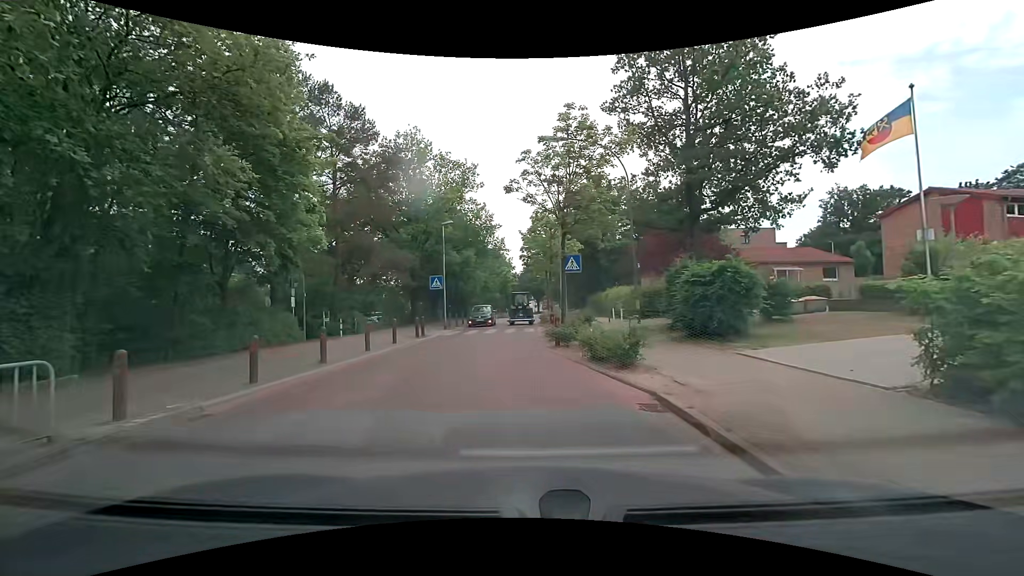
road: residential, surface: asphalt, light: Day
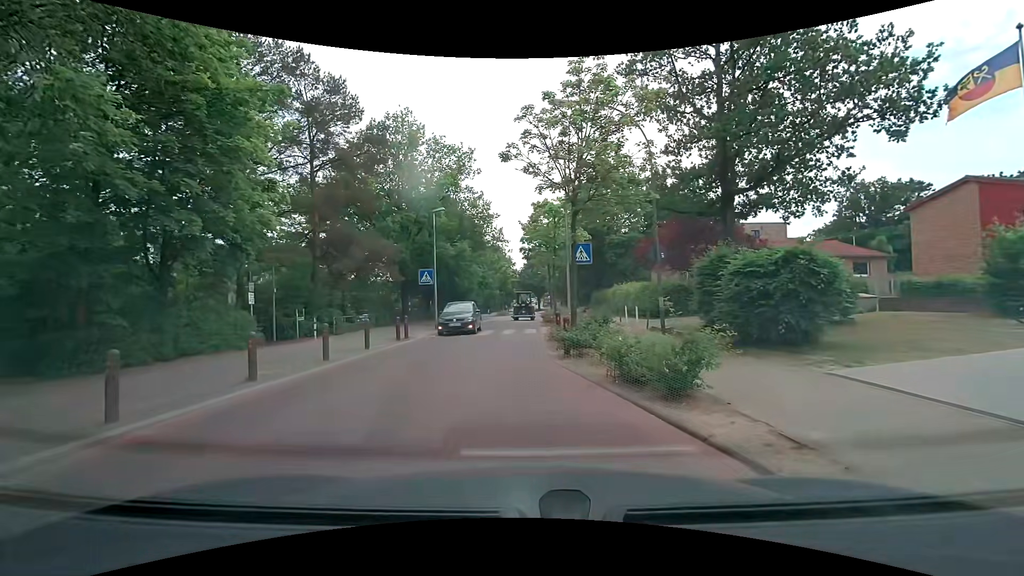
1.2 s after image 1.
(0.0, +3.1) m; 0°
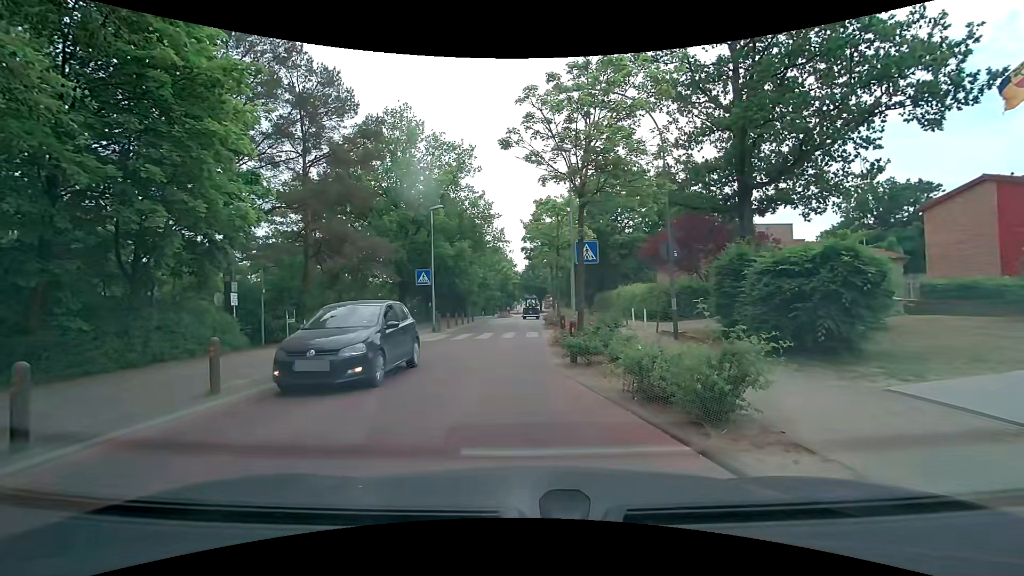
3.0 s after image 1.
(0.0, +1.1) m; 0°
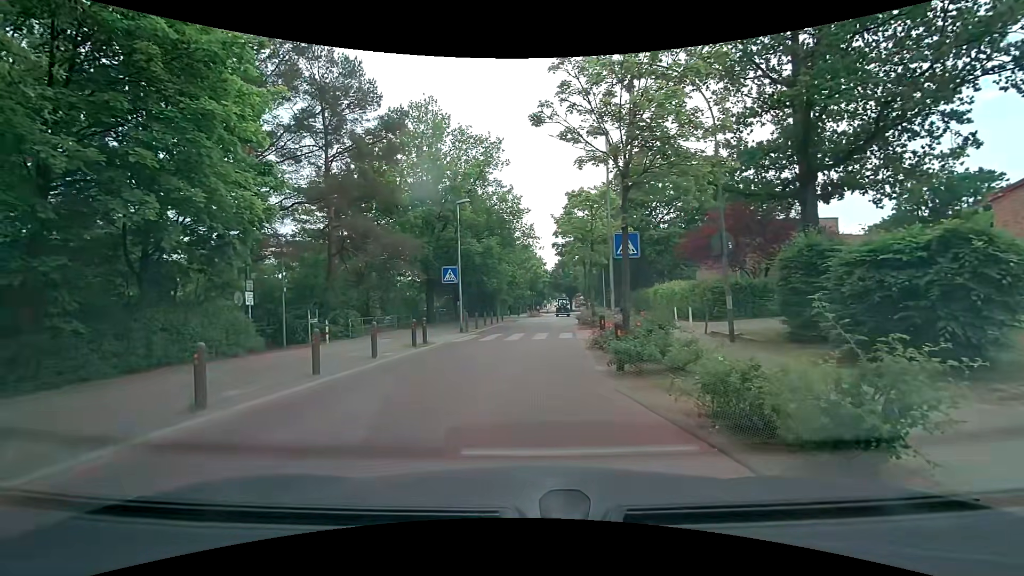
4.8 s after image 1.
(0.0, +1.5) m; -2°
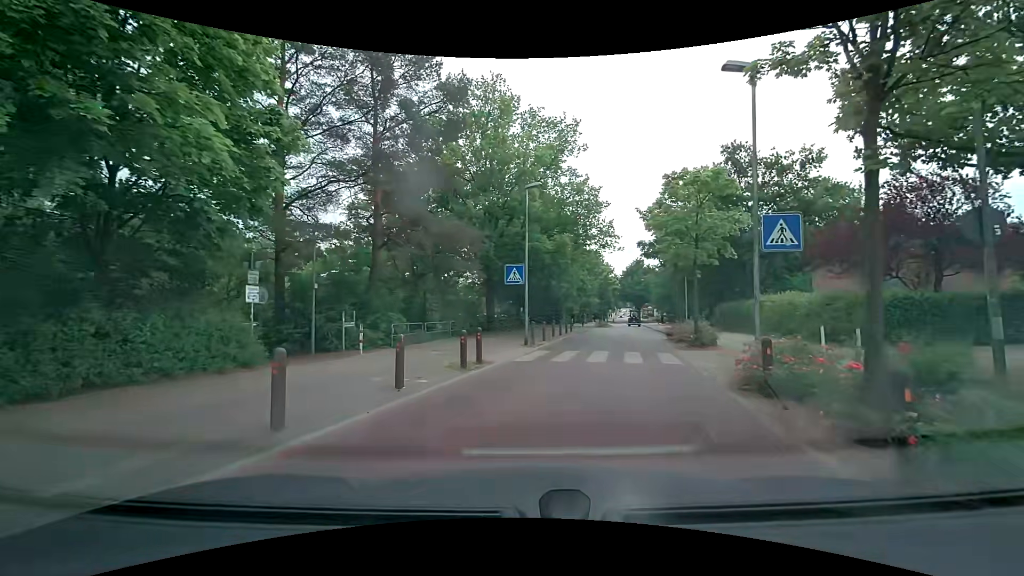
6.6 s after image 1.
(-0.7, +4.8) m; -9°
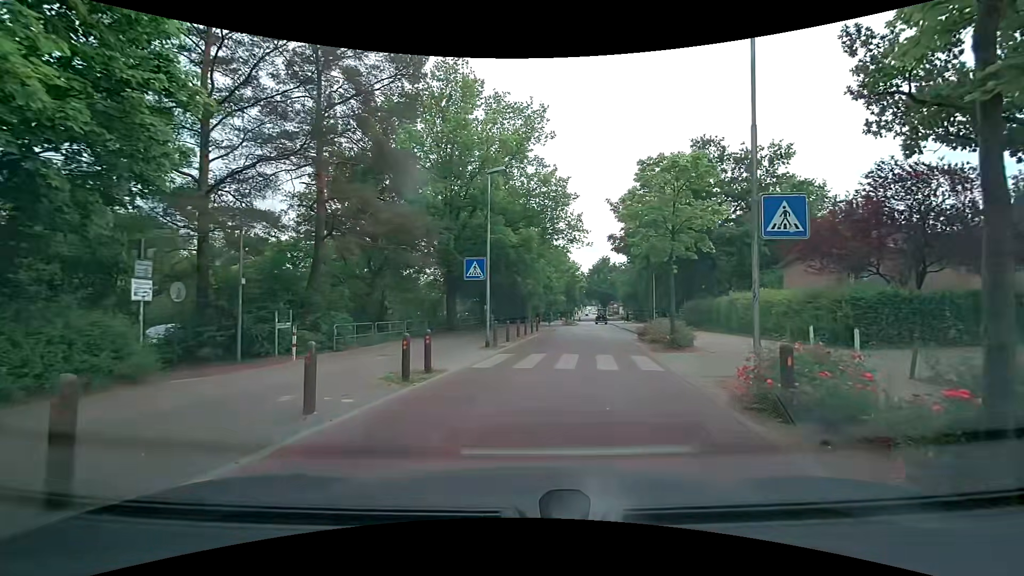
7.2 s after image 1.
(+0.1, +2.0) m; +4°
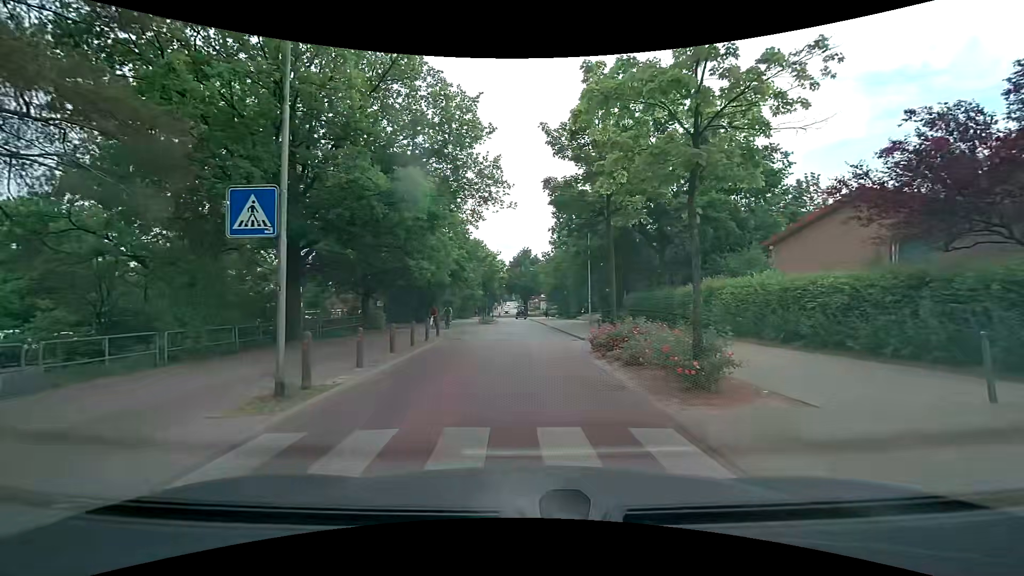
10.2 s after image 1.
(+0.9, +10.1) m; +9°
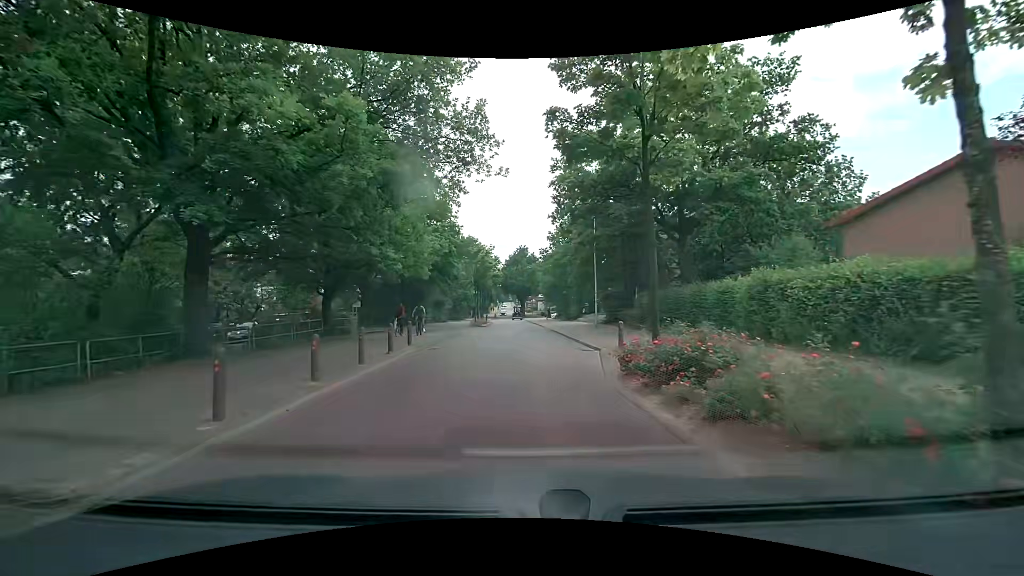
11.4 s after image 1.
(+0.1, +5.1) m; +1°
